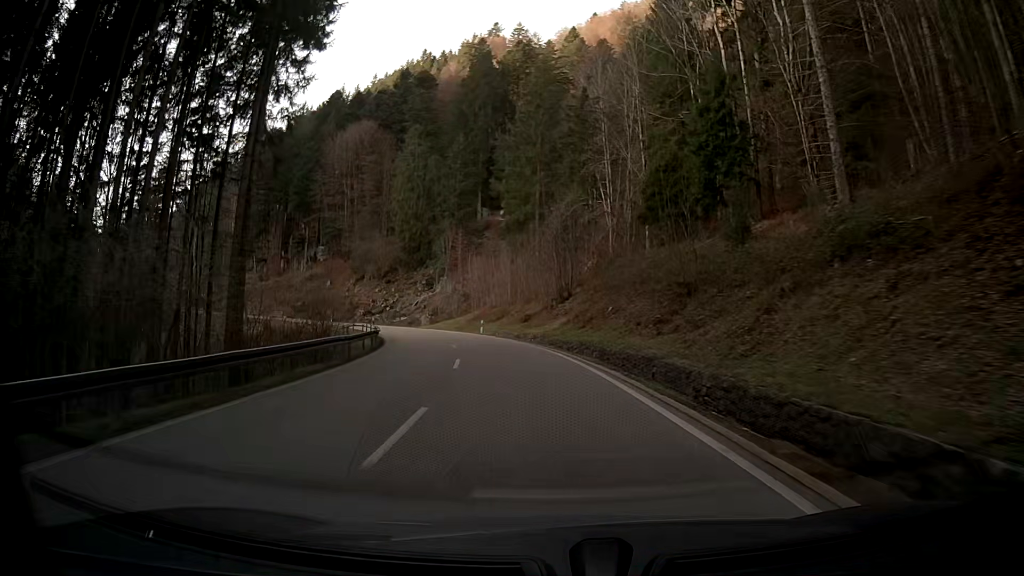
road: secondary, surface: asphalt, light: Day
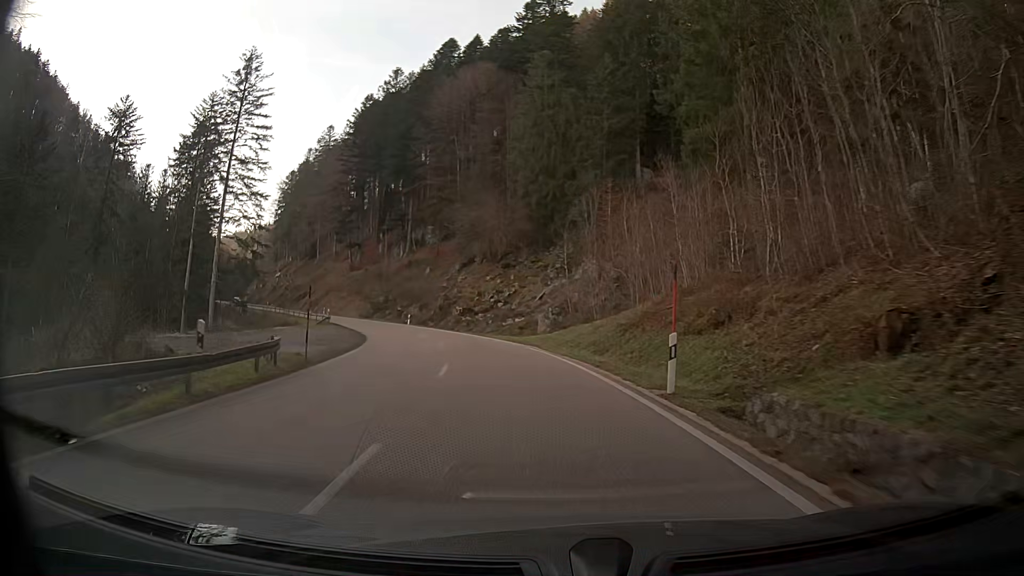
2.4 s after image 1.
(-4.4, +38.6) m; -14°
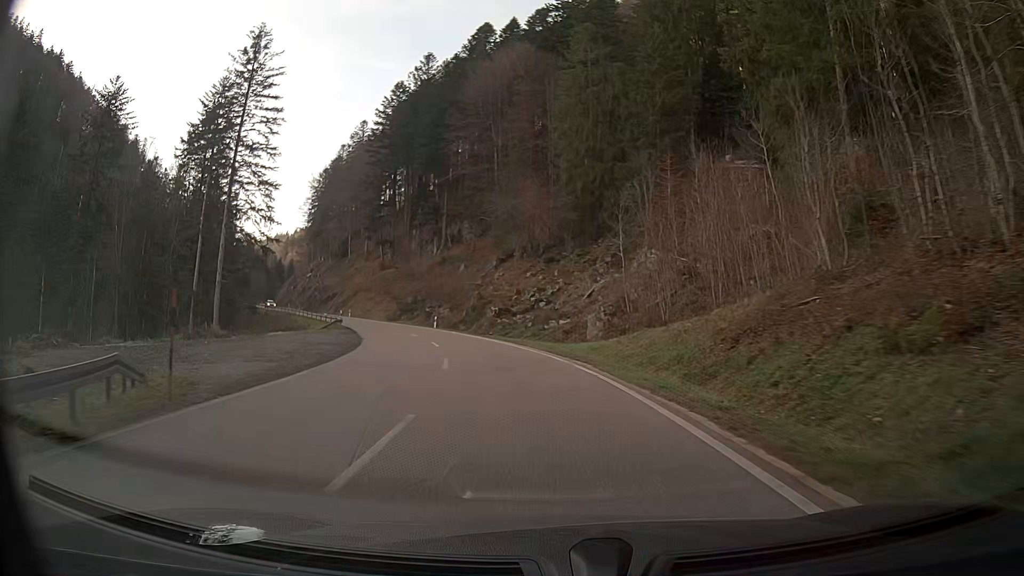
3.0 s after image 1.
(-0.3, +9.7) m; -4°
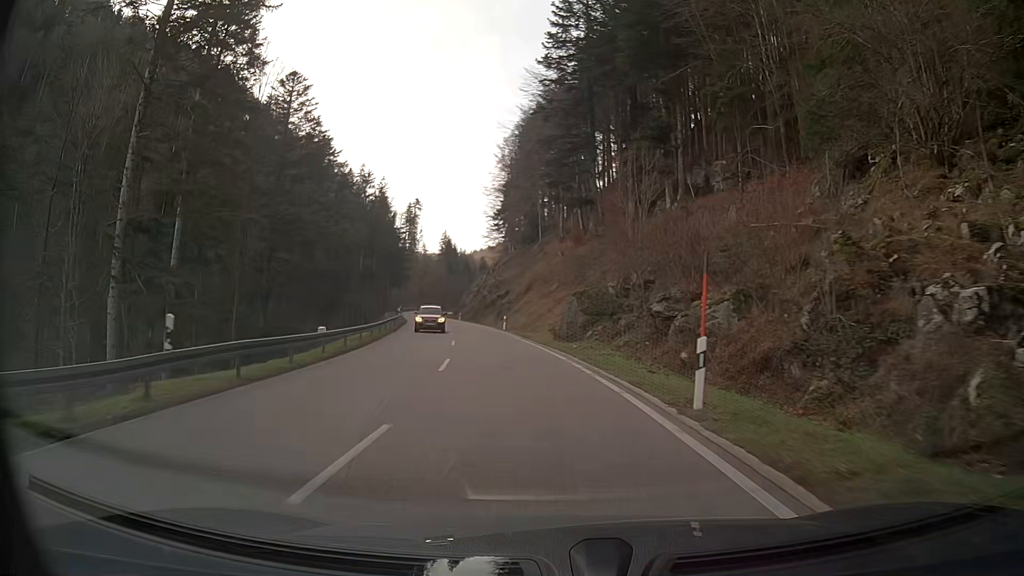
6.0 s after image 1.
(-8.5, +48.1) m; -20°
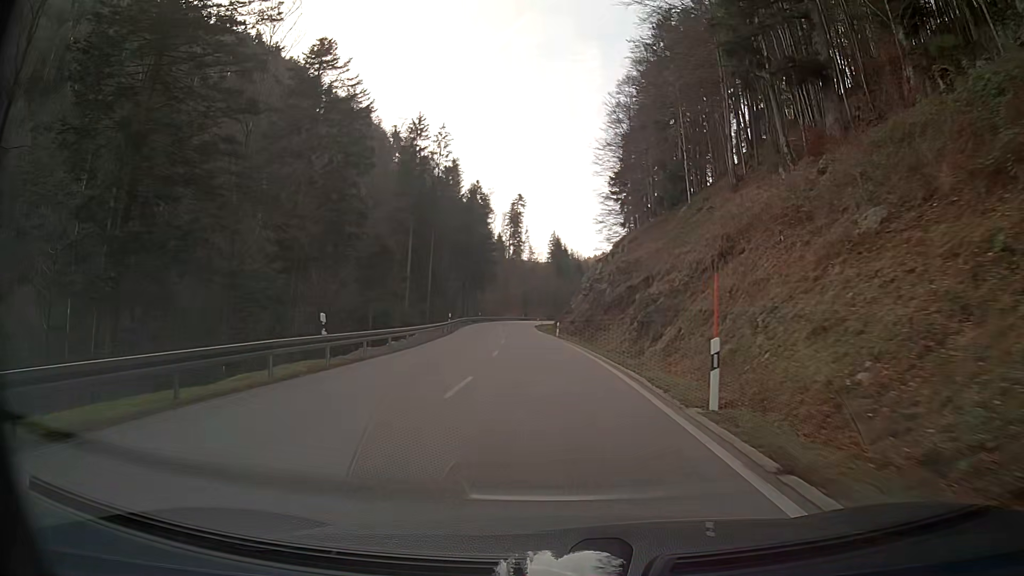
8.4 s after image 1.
(-3.8, +40.7) m; -9°
